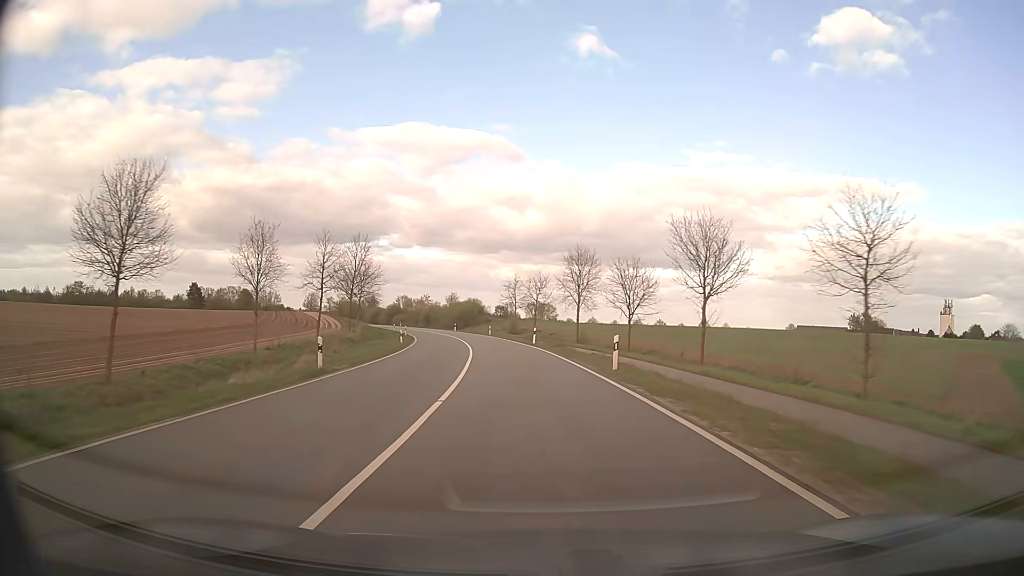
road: secondary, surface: asphalt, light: Day
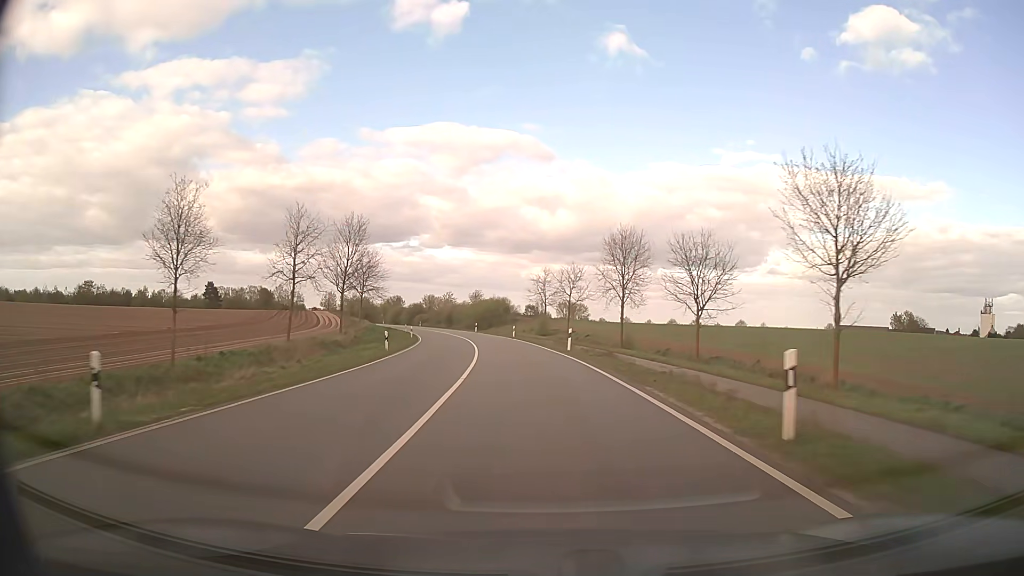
(-0.3, +12.4) m; -3°
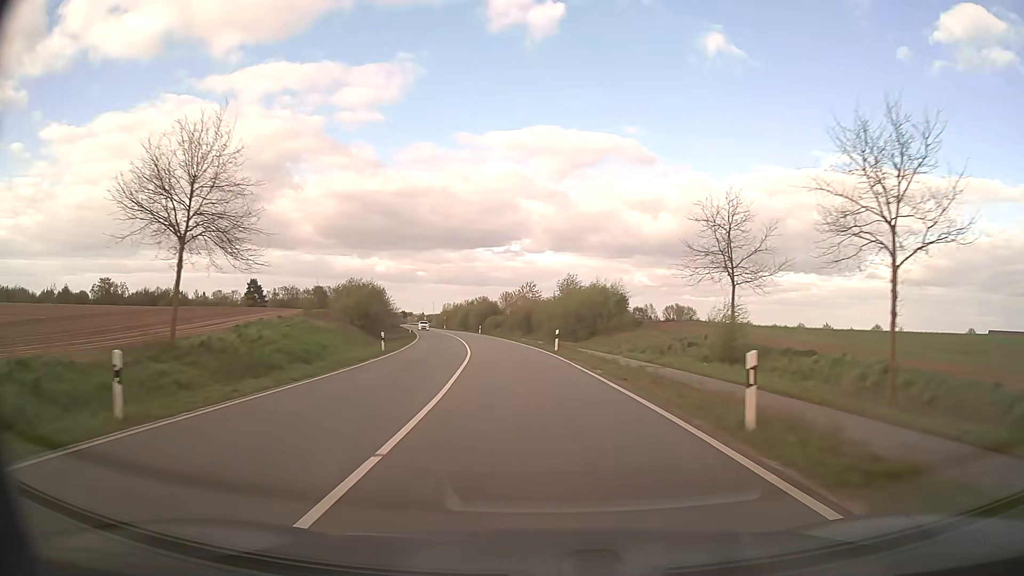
(-3.6, +49.7) m; -9°
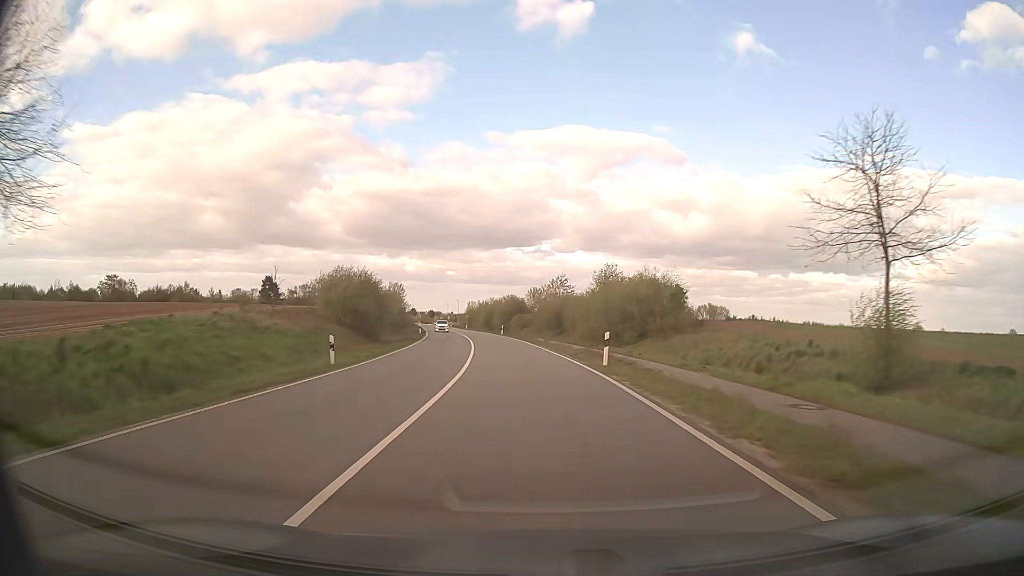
(-0.3, +12.6) m; -2°
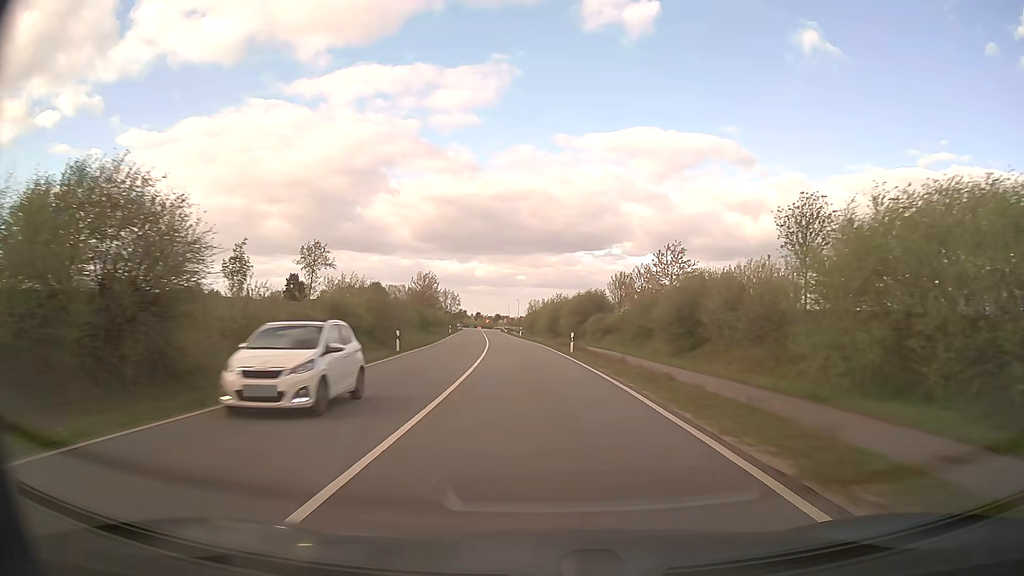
(-2.1, +38.0) m; -6°
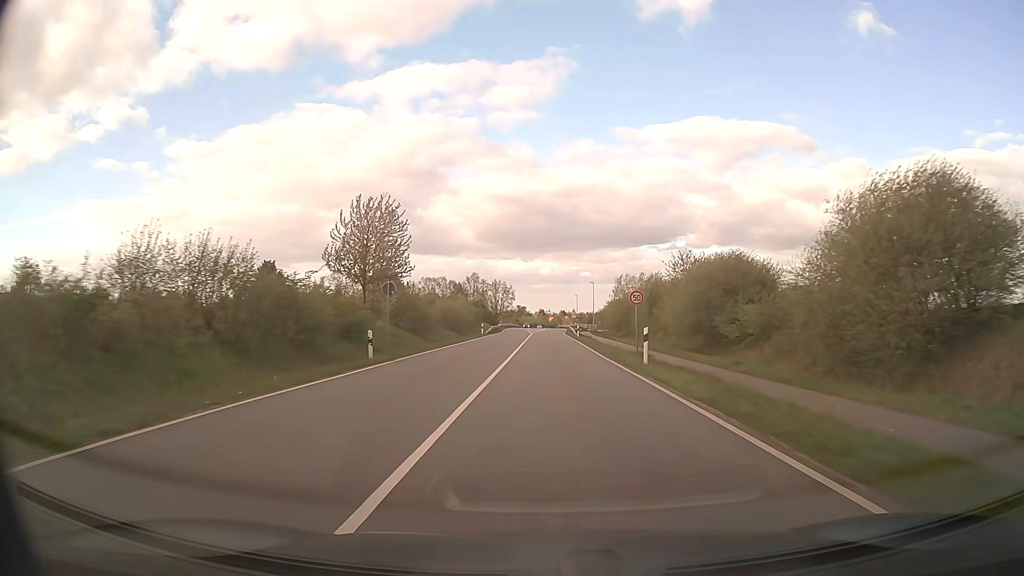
(-3.7, +62.5) m; -6°
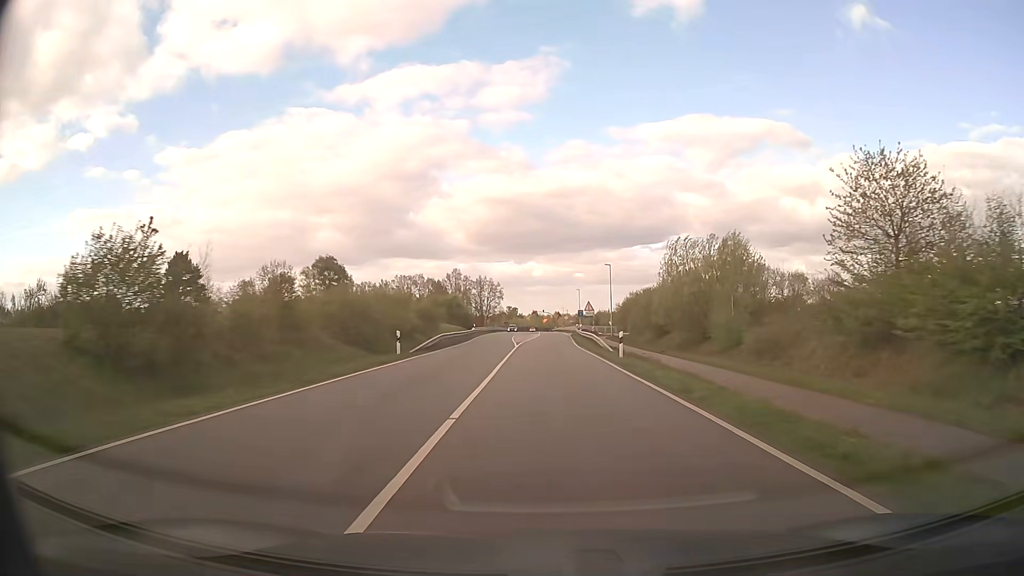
(0.0, +35.4) m; 0°
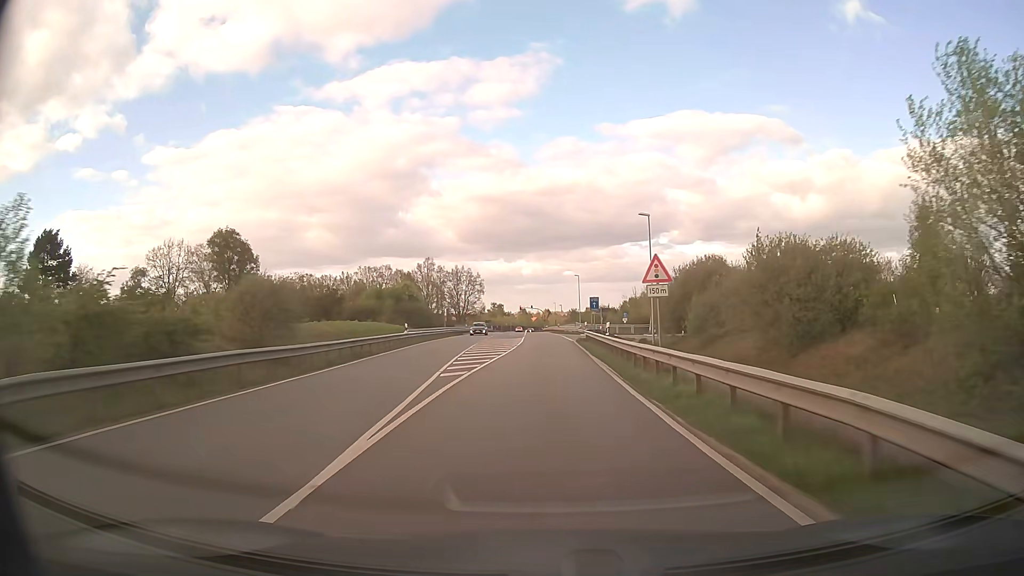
(+0.4, +33.4) m; +1°
(0, +10) (0, +20) (0, +30) (0, +40) (0, +50) (0, +60) (-1, +70) (-1, +80) (-1, +90) (-1, +100) m
